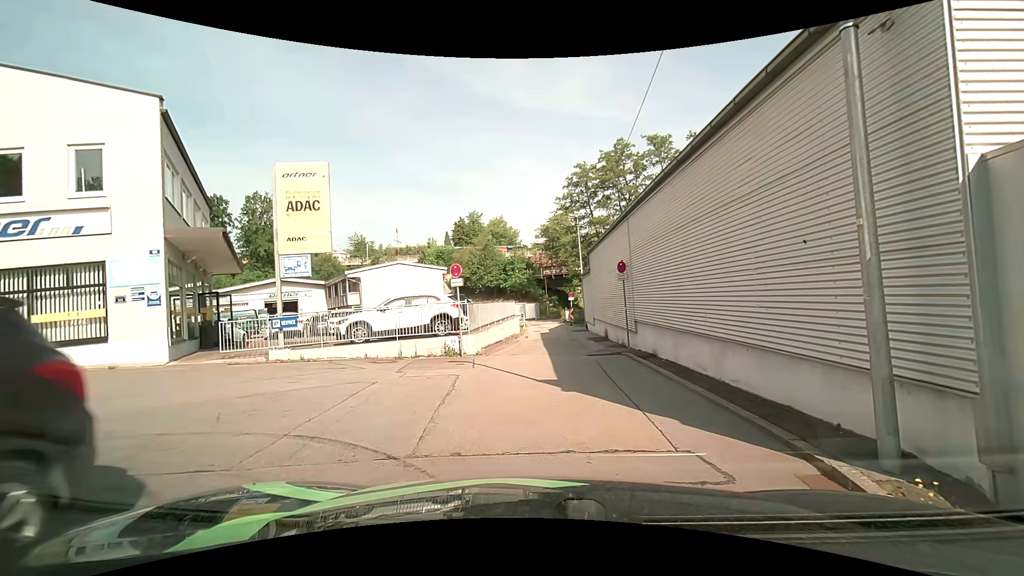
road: residential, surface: asphalt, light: Day
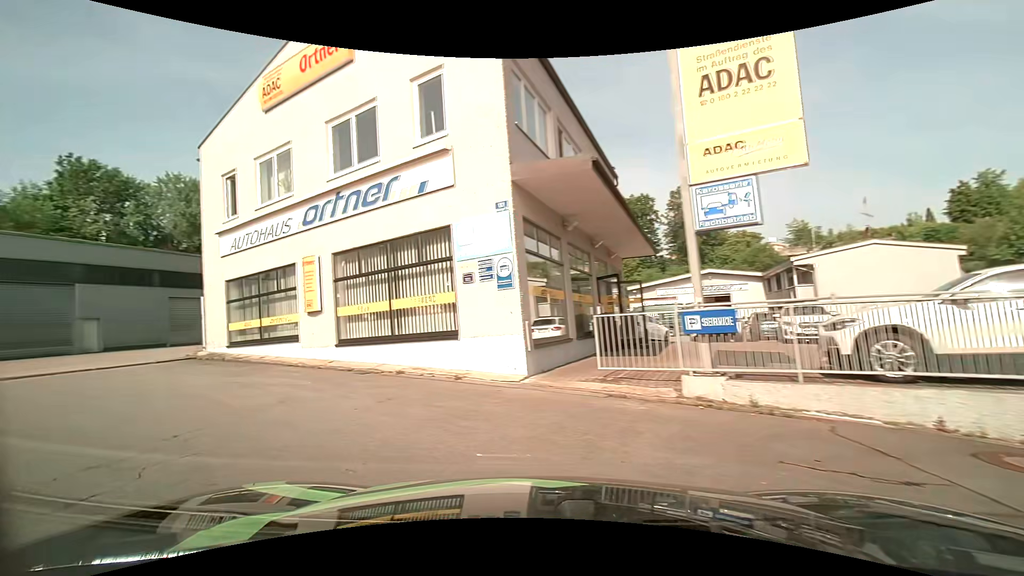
(-2.3, +8.7) m; -47°
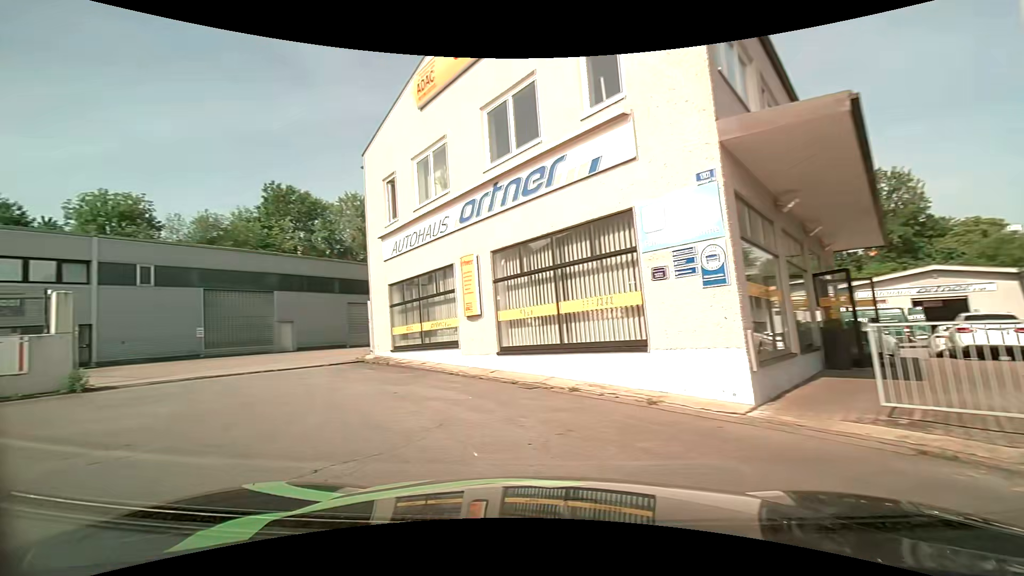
(-0.2, +1.9) m; -17°
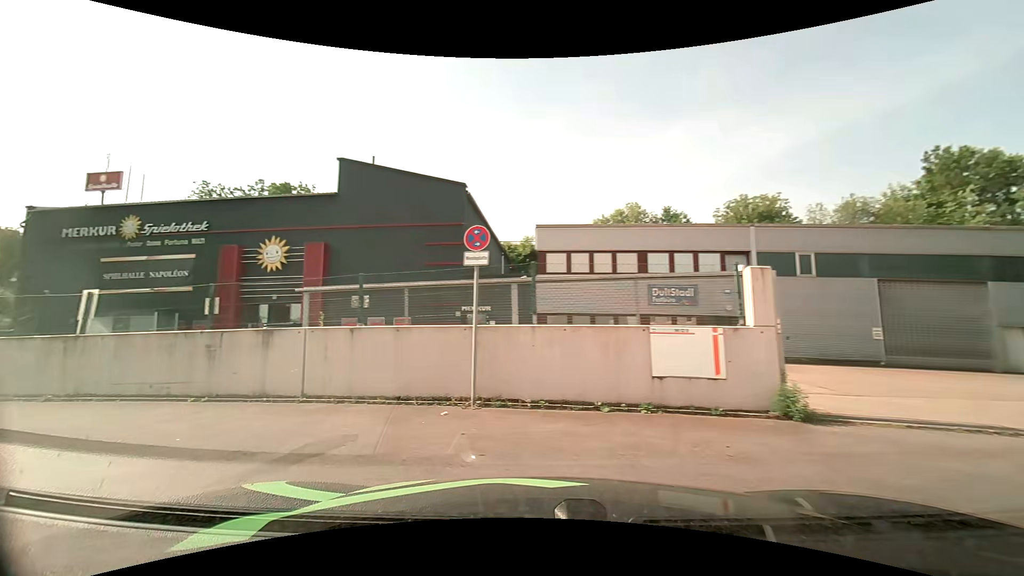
(-3.0, +5.2) m; -64°
